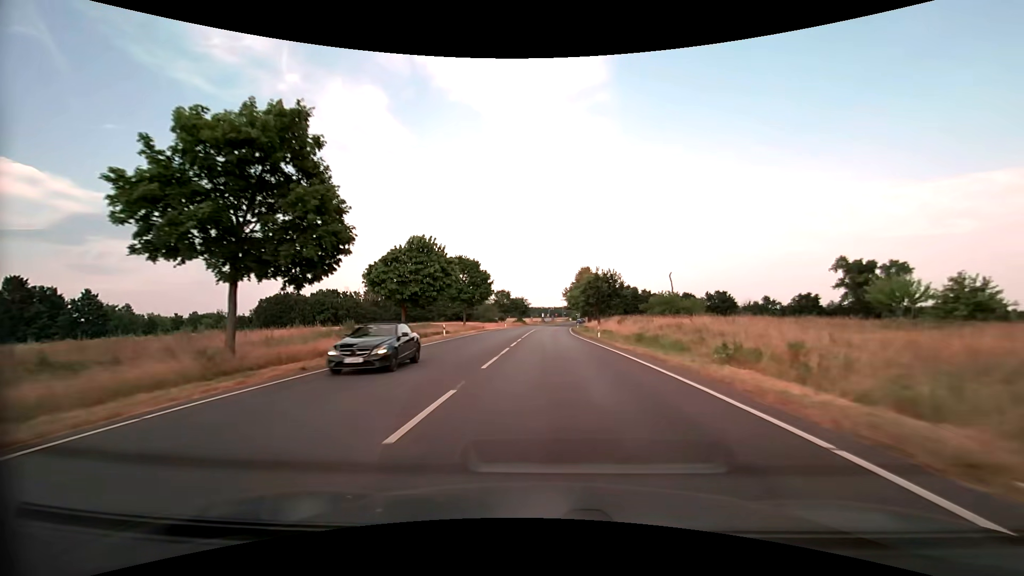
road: secondary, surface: asphalt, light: Day
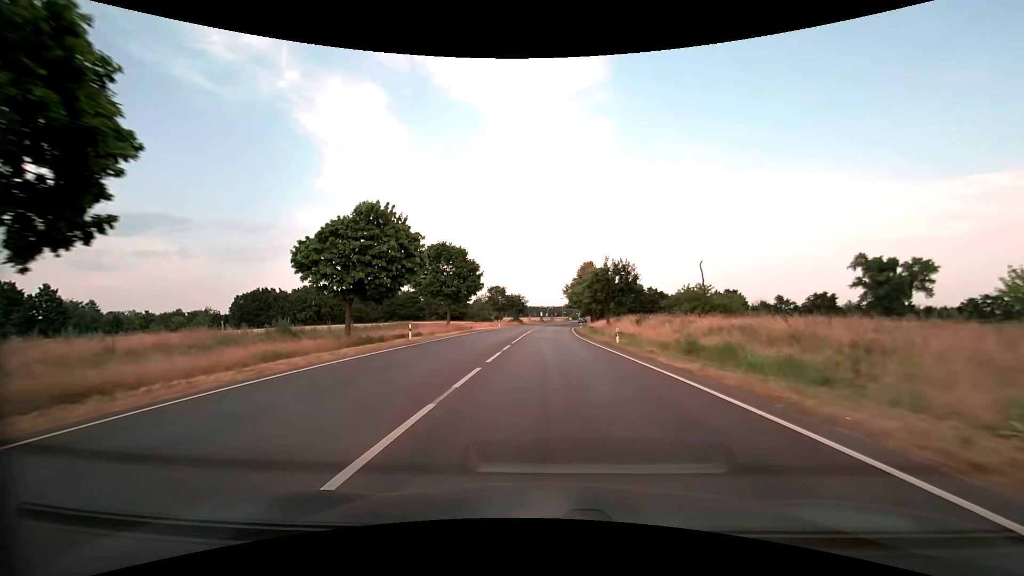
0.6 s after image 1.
(0.0, +10.6) m; 0°
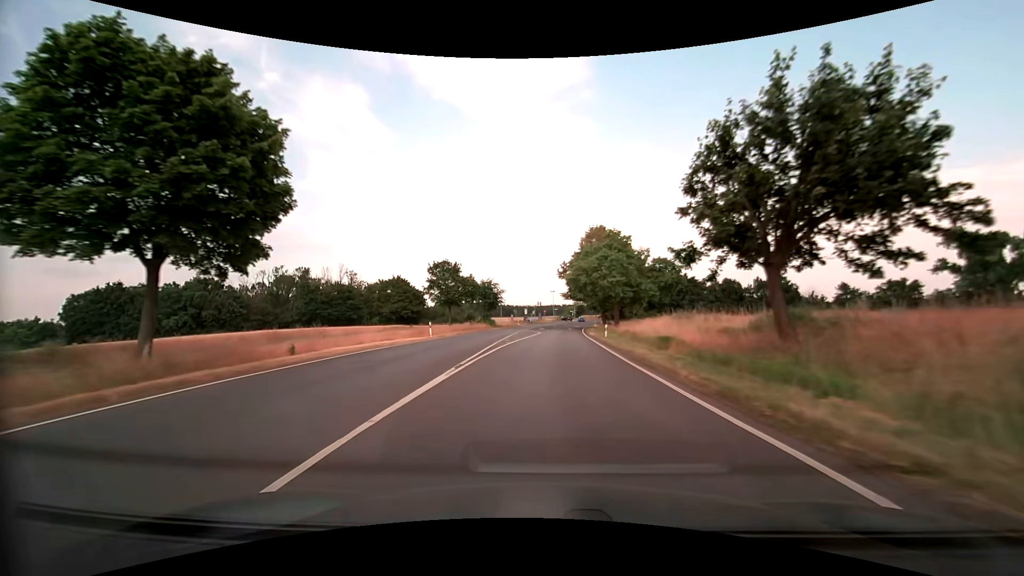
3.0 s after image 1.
(+0.5, +42.8) m; +1°
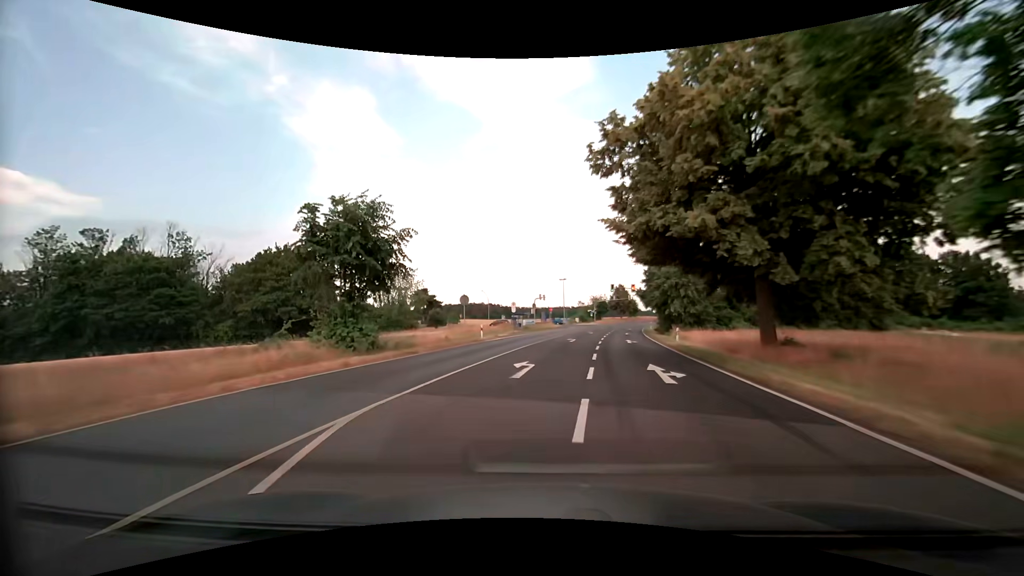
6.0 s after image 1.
(+0.8, +52.6) m; -1°
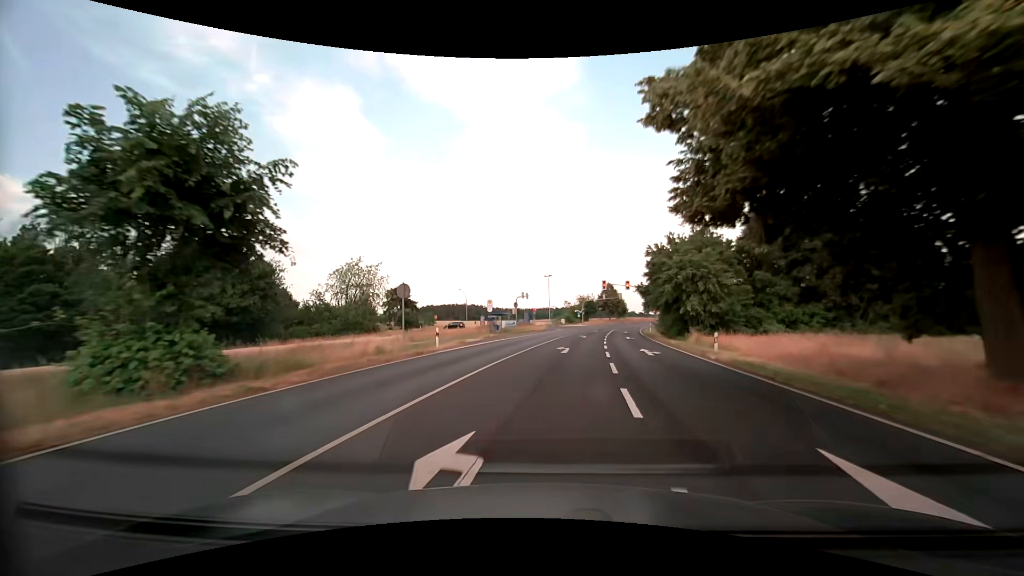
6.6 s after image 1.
(+0.2, +10.3) m; +2°
